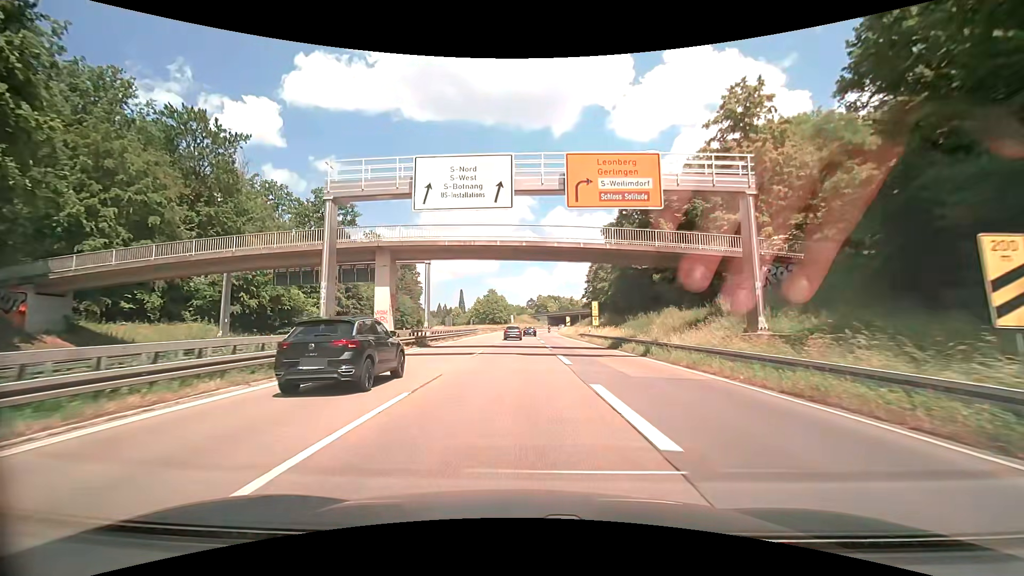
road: trunk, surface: asphalt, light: Day
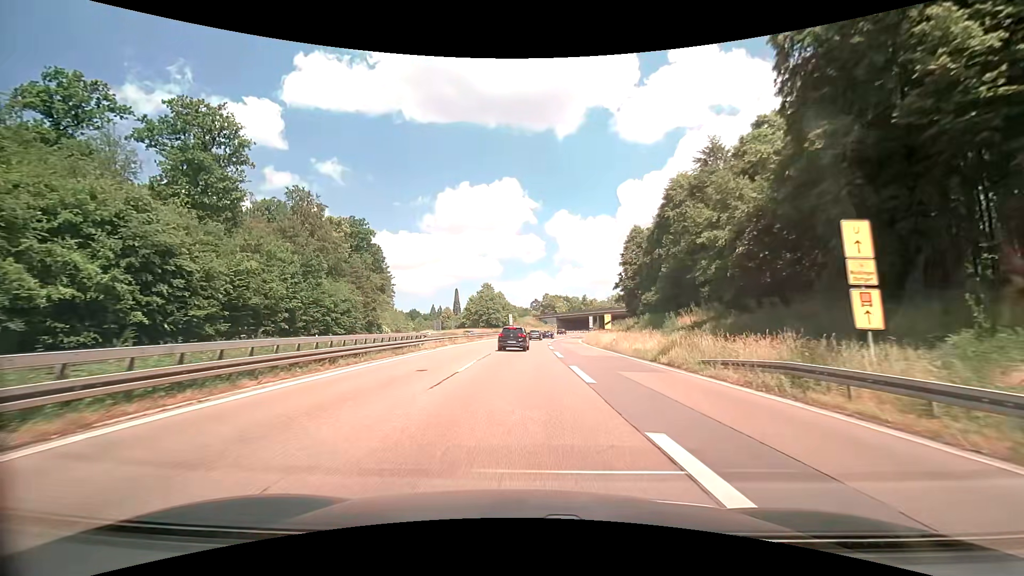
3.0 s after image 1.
(-0.1, +42.5) m; 0°
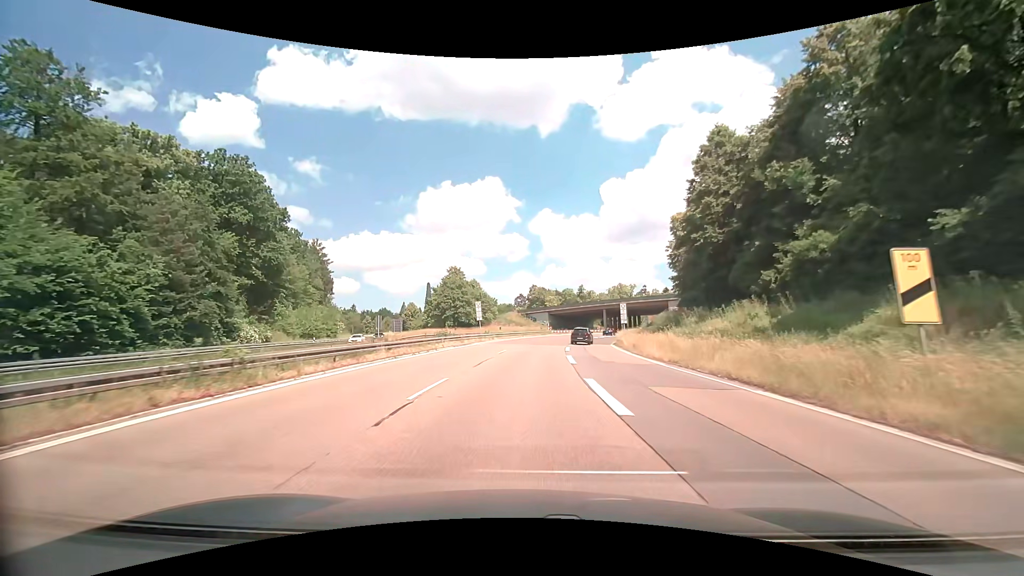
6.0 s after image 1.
(+0.4, +42.7) m; +2°
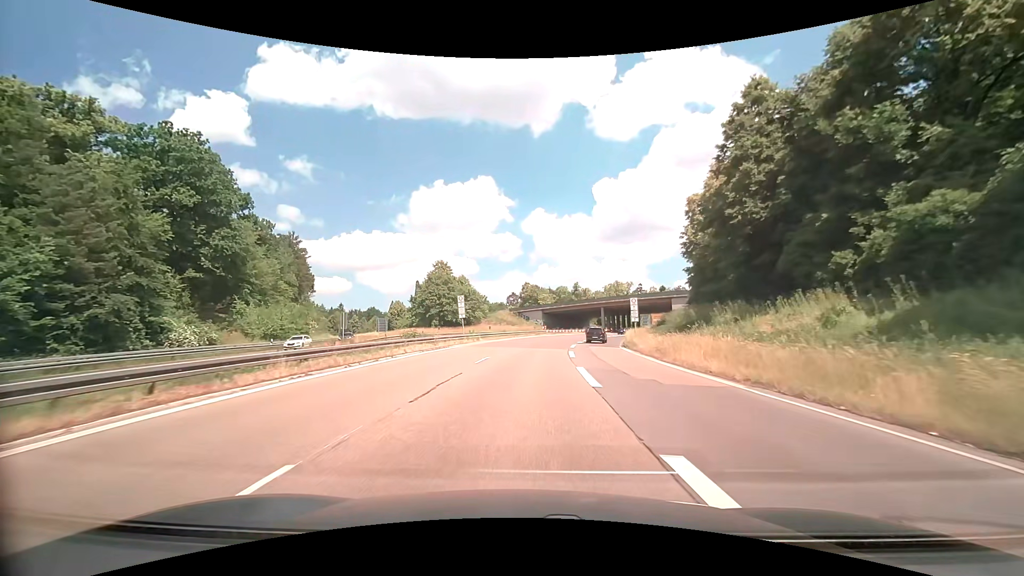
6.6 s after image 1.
(0.0, +8.7) m; +1°
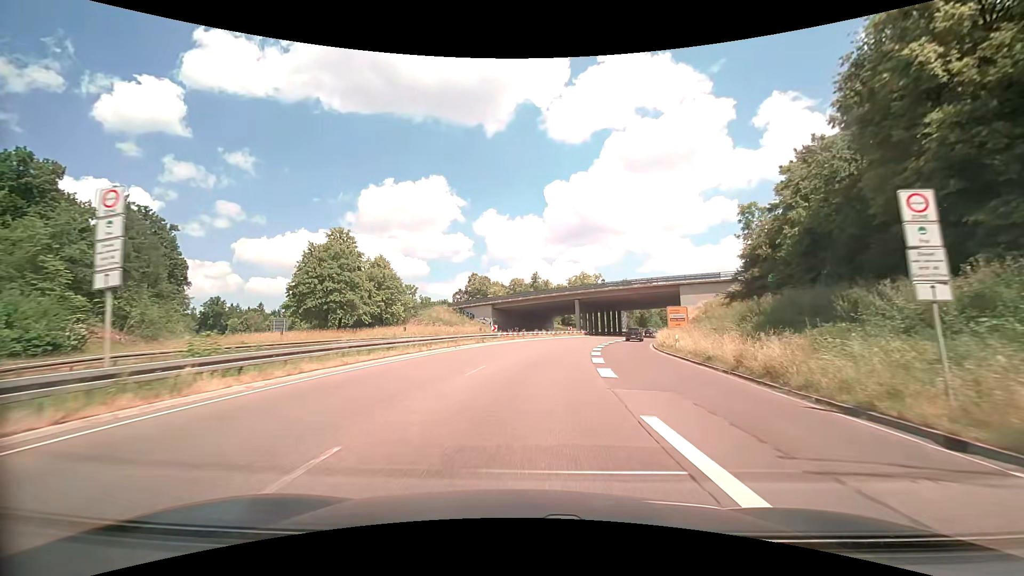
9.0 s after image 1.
(+1.1, +35.2) m; +5°
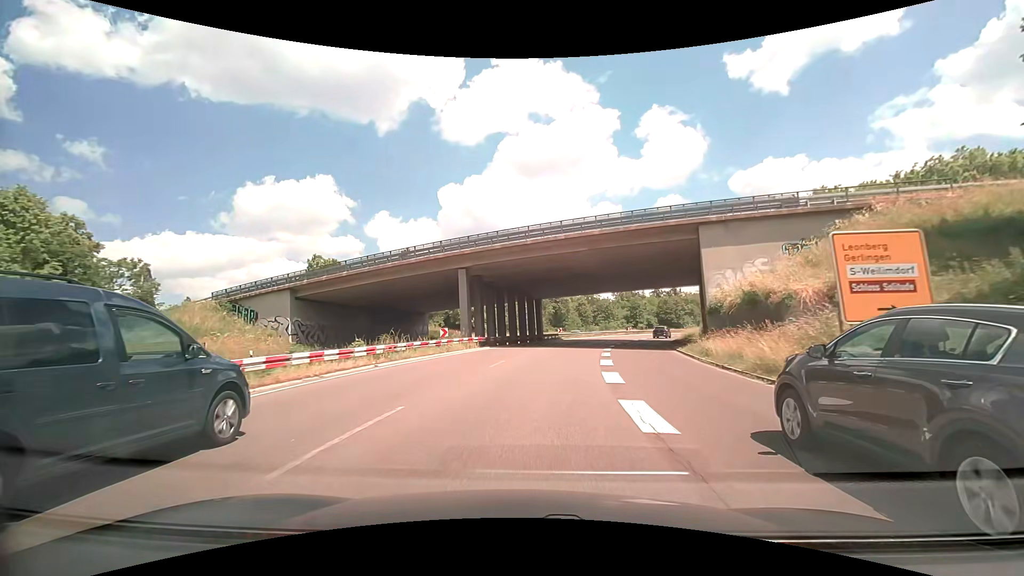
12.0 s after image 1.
(+4.9, +44.3) m; +12°
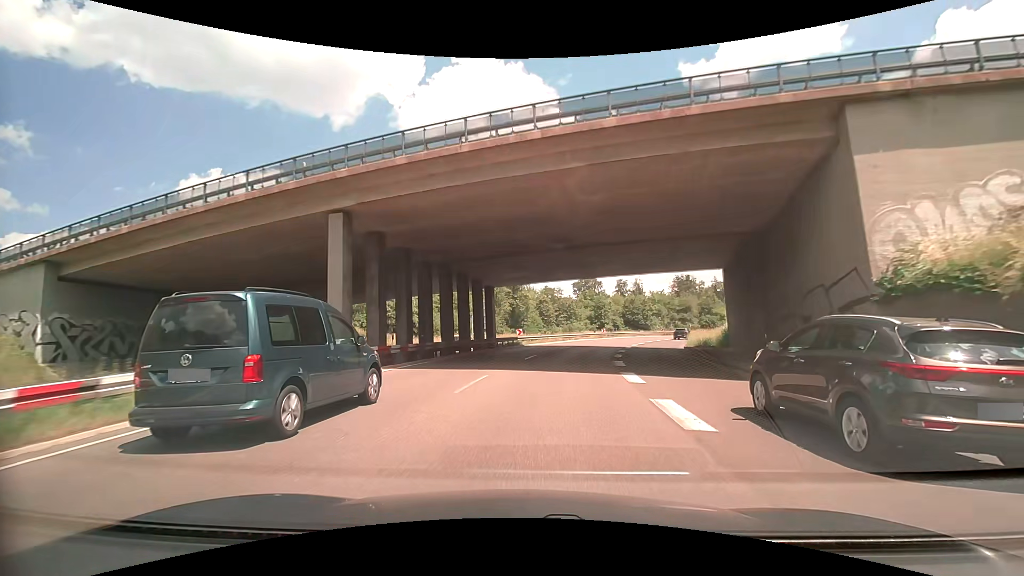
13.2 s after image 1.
(+0.7, +18.0) m; +5°
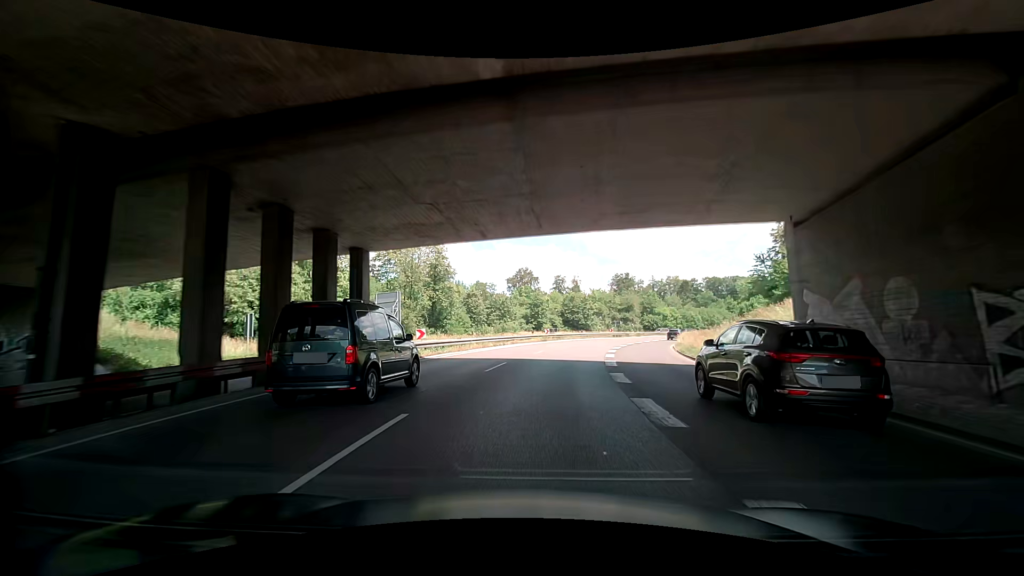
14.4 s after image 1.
(+1.2, +18.2) m; +8°
(0, +10) (0, +20) (+2, +30) (+4, +40) (+7, +49) (+10, +59) (+14, +68) (+18, +77) (+23, +86) (+28, +94) m
